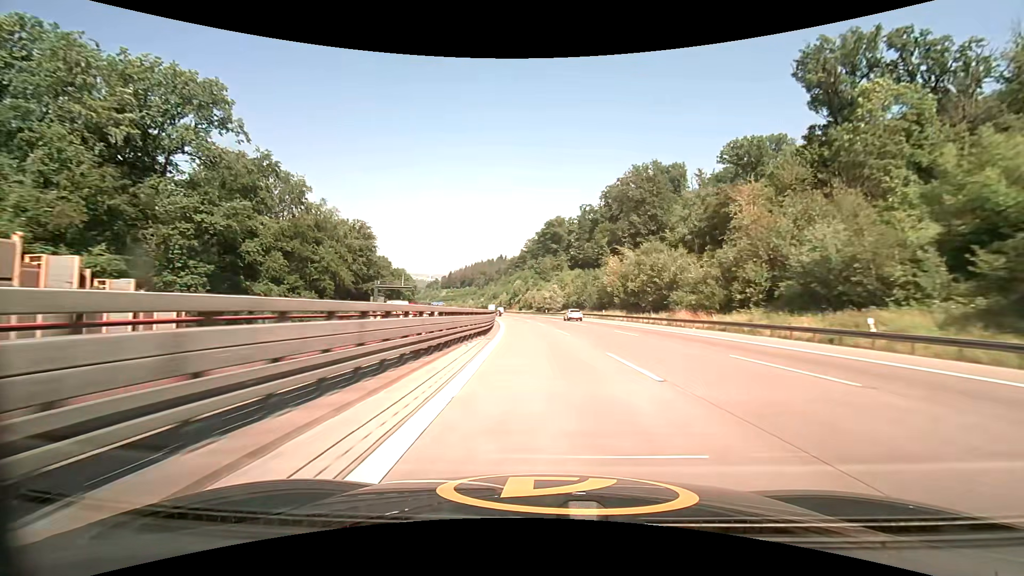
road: motorway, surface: asphalt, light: Day
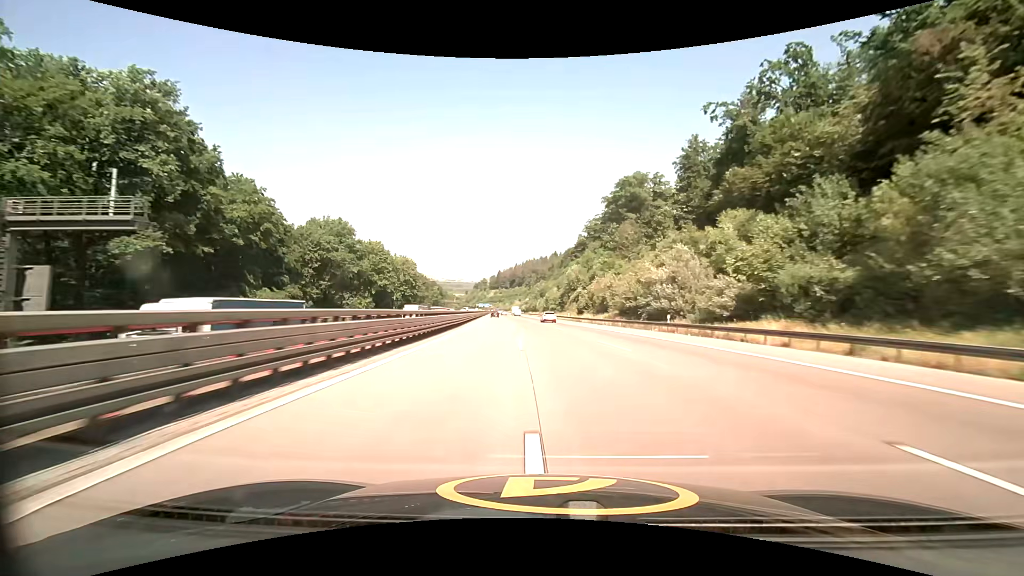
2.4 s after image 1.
(-3.2, +81.1) m; -6°
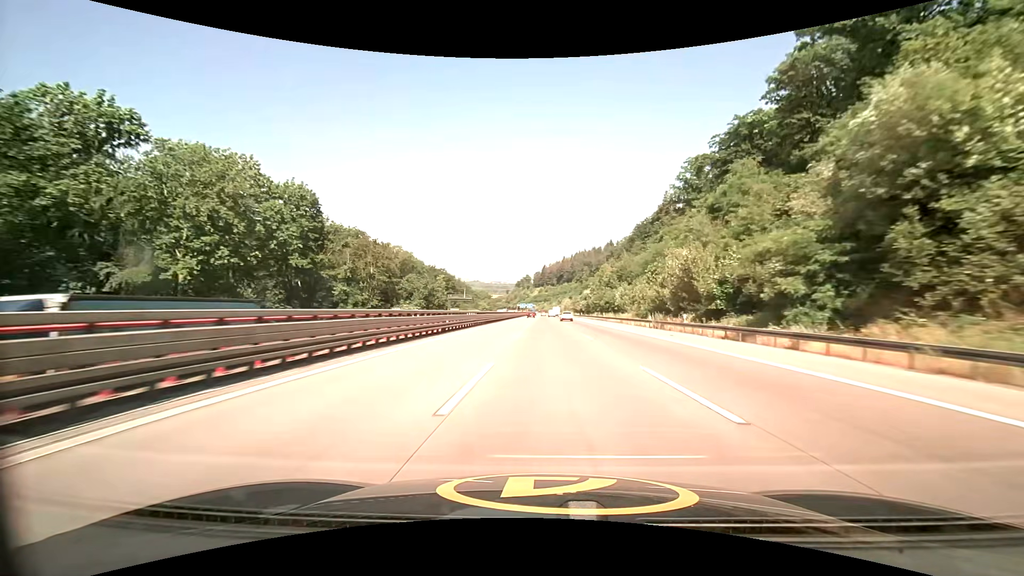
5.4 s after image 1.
(-6.9, +99.8) m; -6°
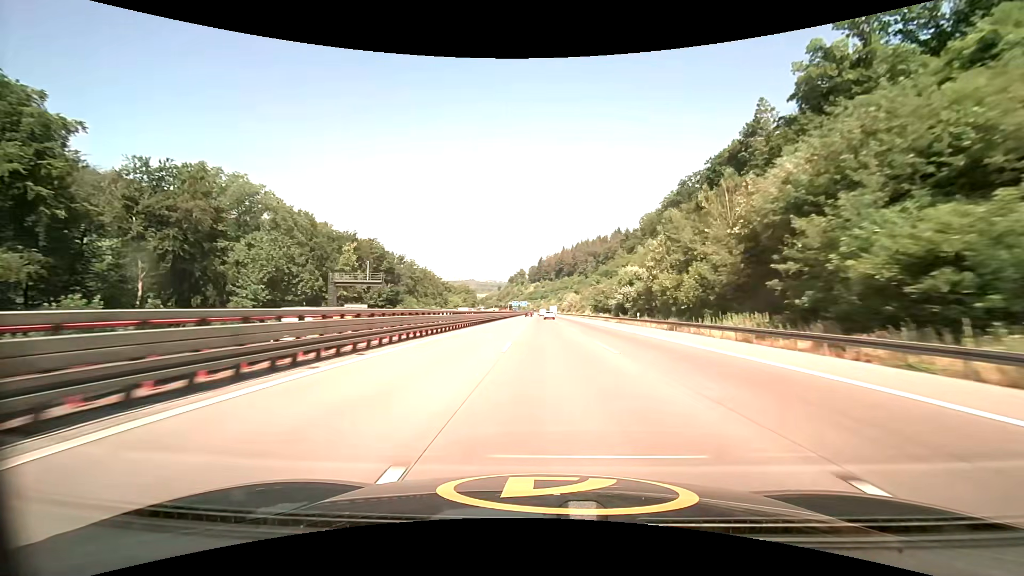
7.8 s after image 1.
(+0.2, +79.6) m; 0°
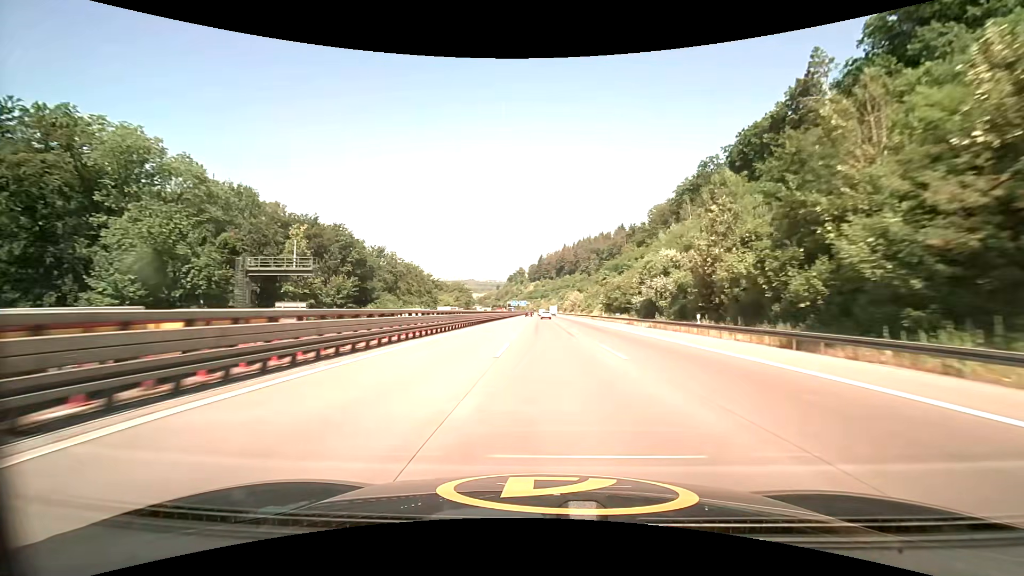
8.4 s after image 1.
(0.0, +19.8) m; 0°
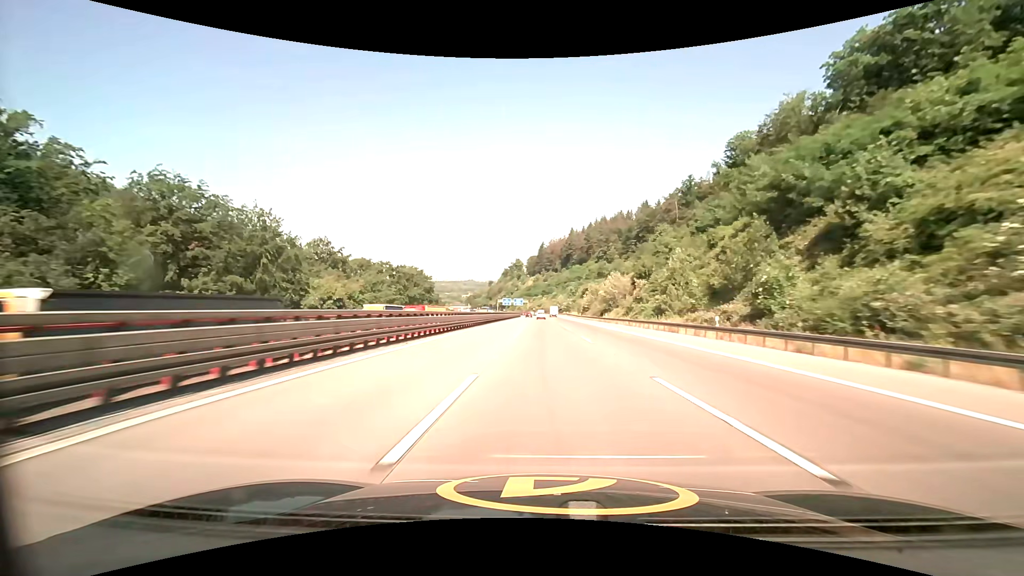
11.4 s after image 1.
(-0.1, +99.3) m; 0°
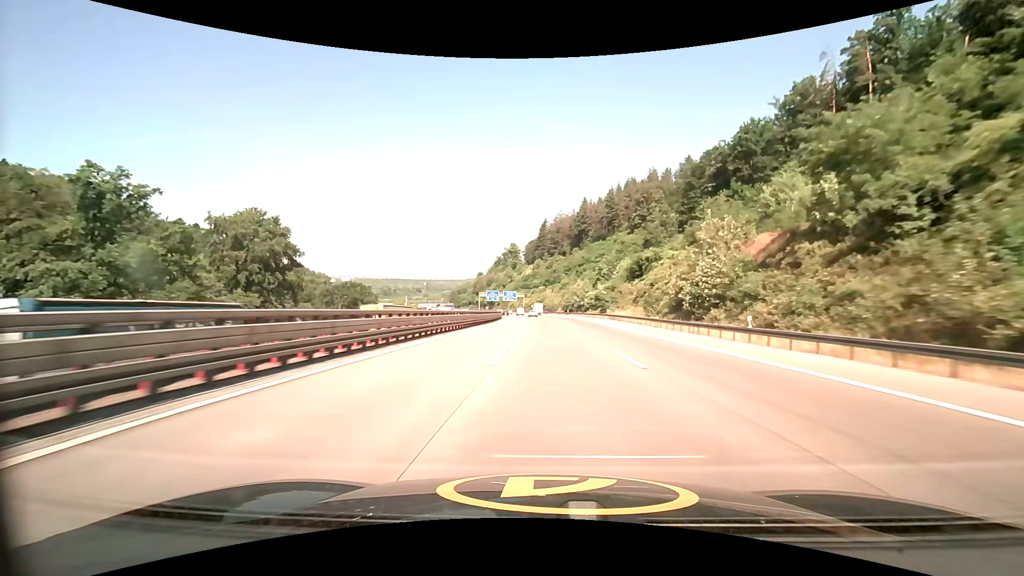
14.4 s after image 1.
(-0.1, +99.6) m; 0°
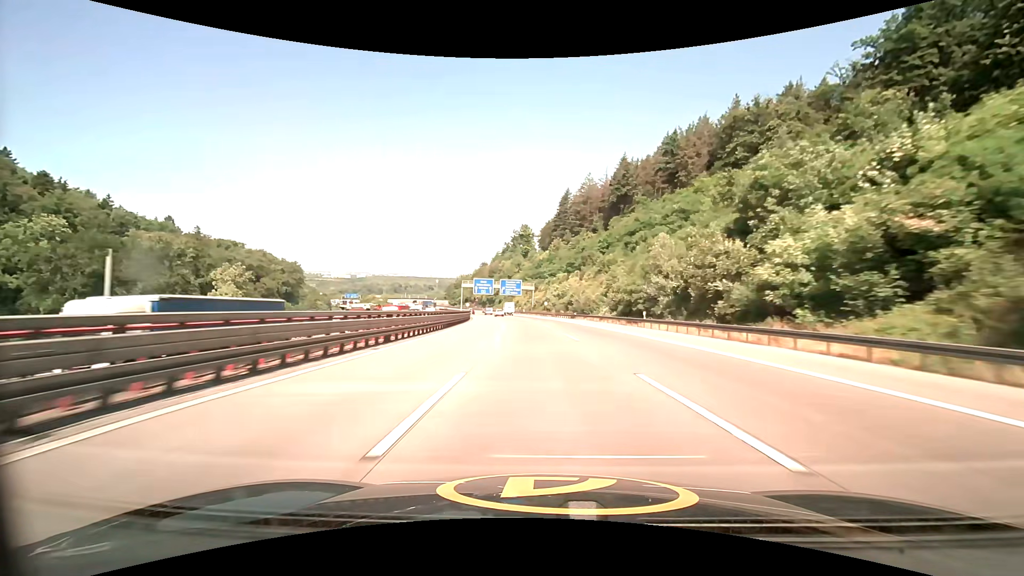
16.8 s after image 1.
(-0.3, +78.9) m; -2°
(0, +10) (0, +20) (-1, +30) (-1, +40) (-2, +50) (-3, +60) (-4, +70) (-5, +80) (-6, +90) (-8, +100) m
